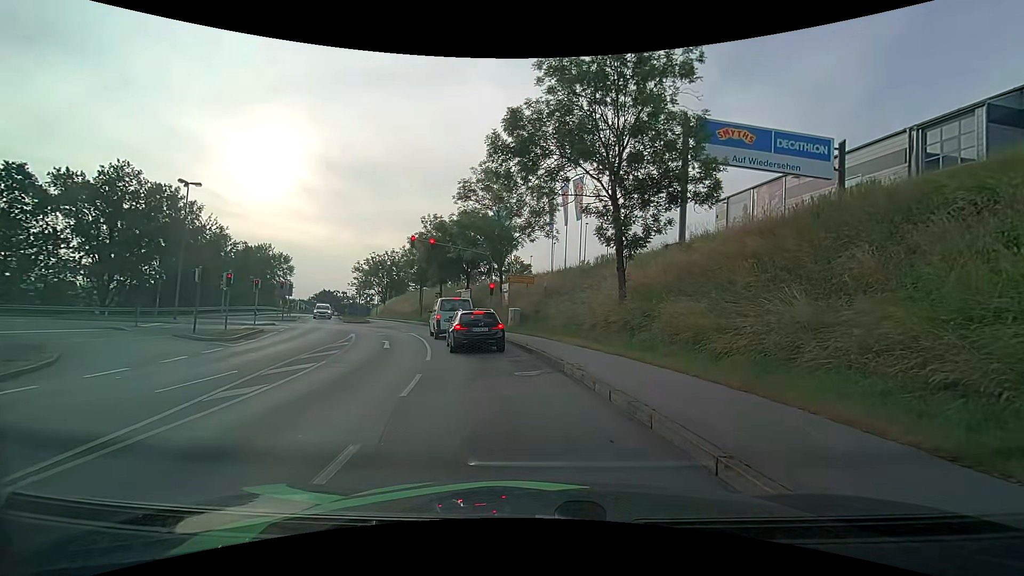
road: tertiary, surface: asphalt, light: Day
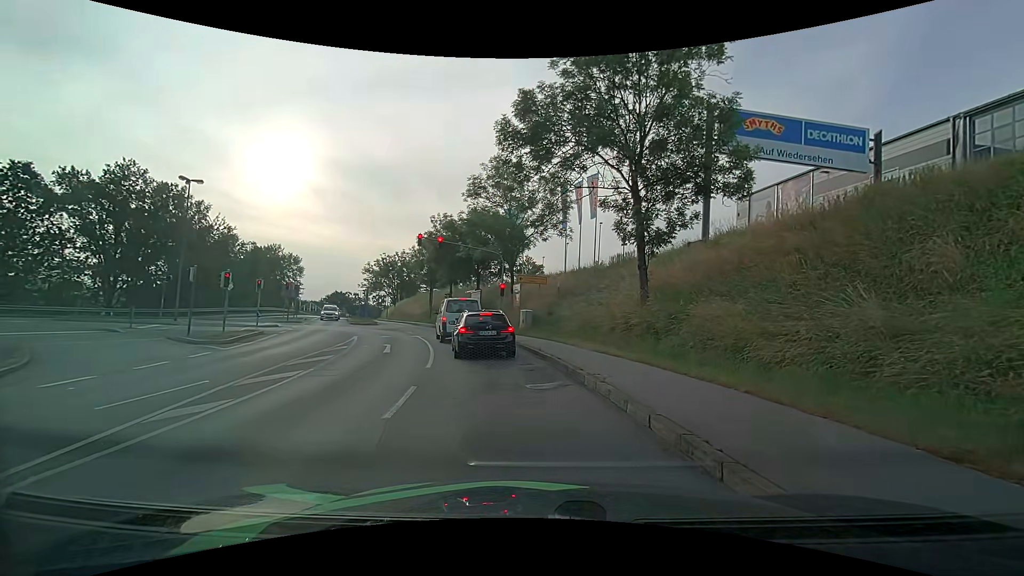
(0.0, +1.7) m; 0°
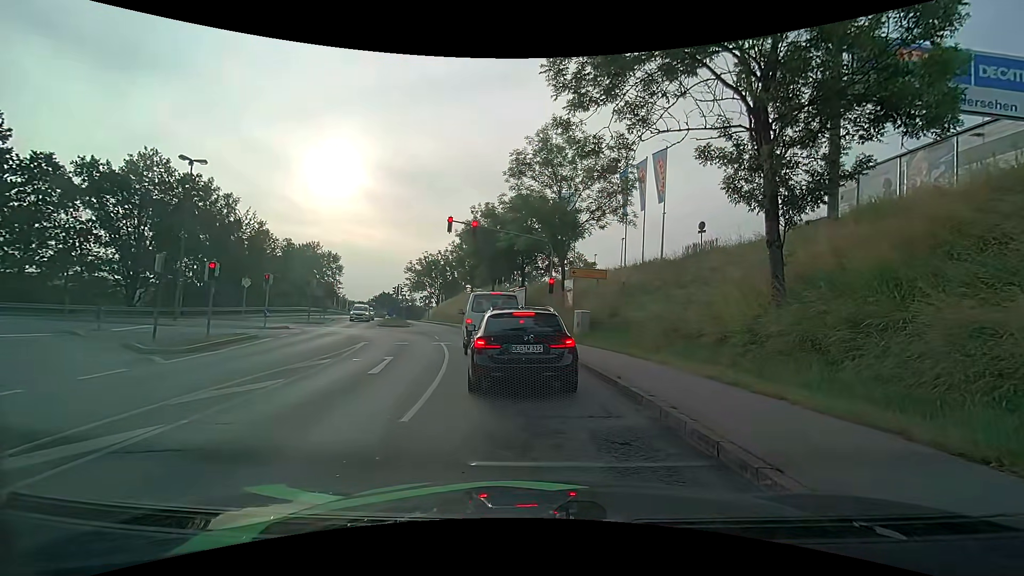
(-0.4, +6.4) m; -7°
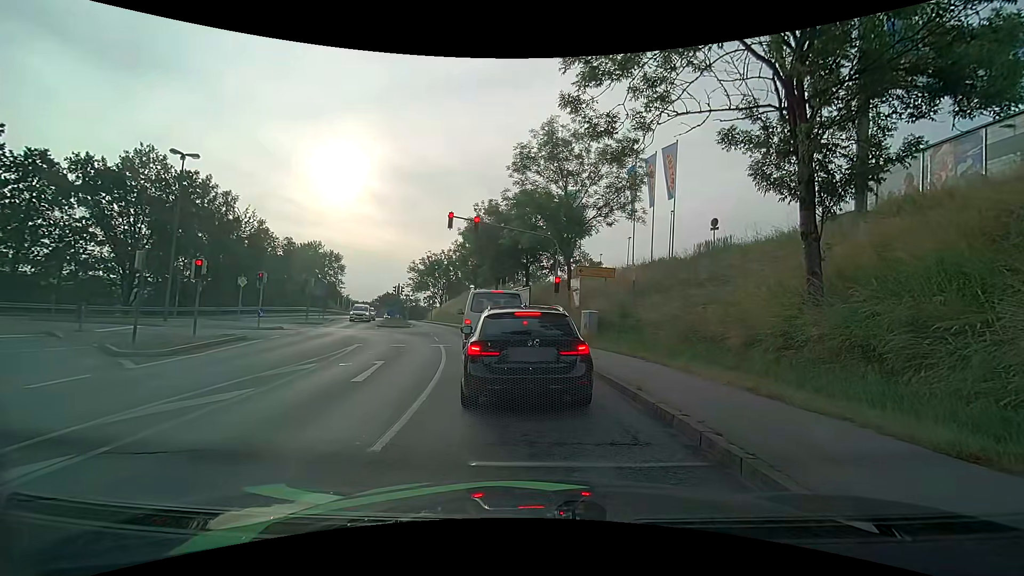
(0.0, +1.3) m; 0°
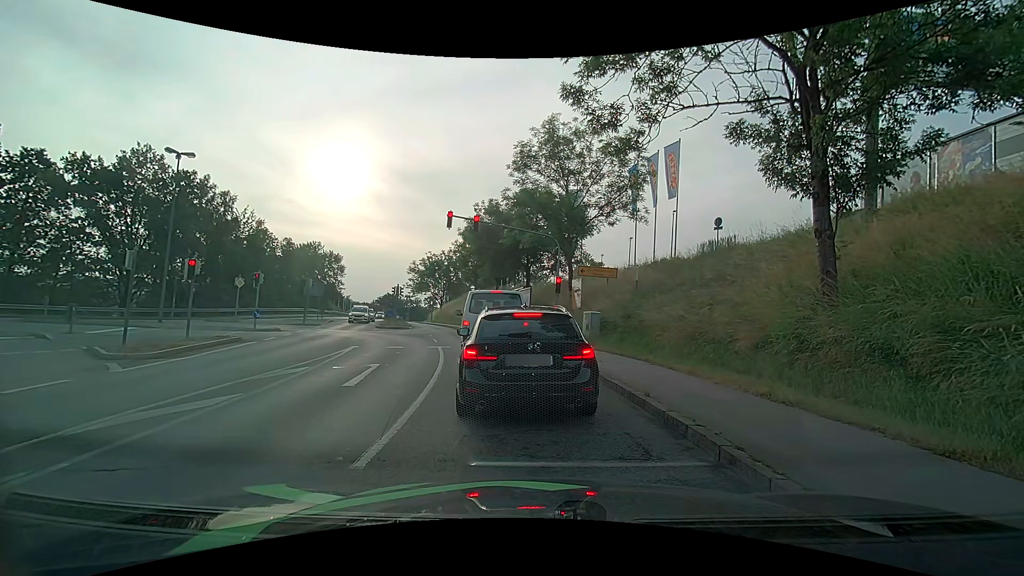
(0.0, +0.5) m; 0°
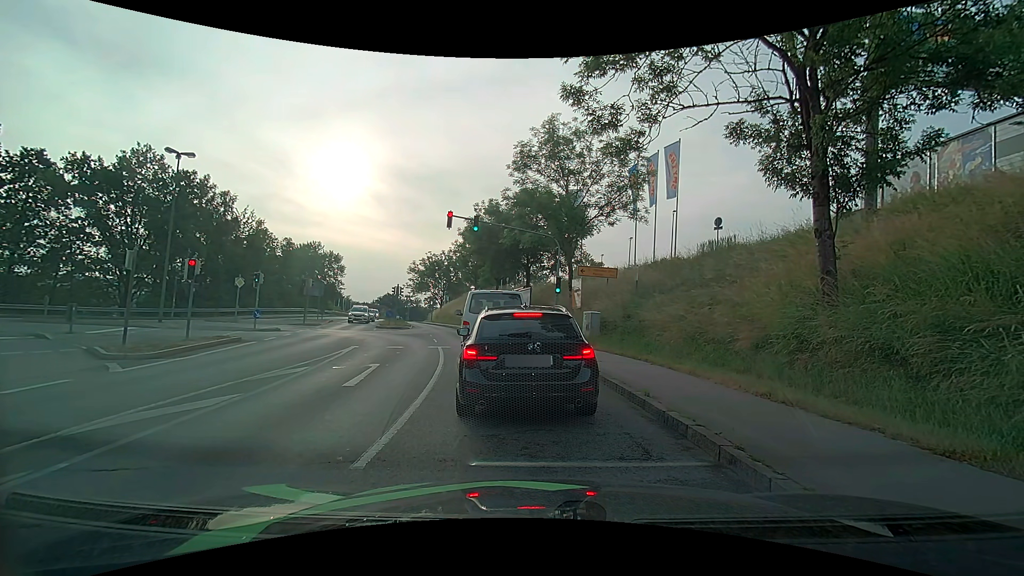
(0.0, 0.0) m; 0°
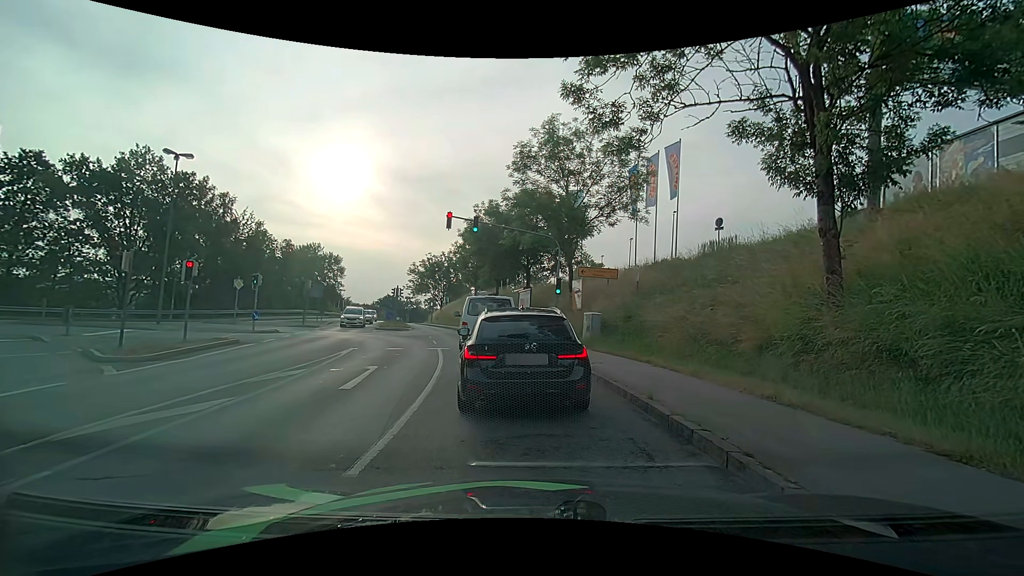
(0.0, +0.1) m; 0°
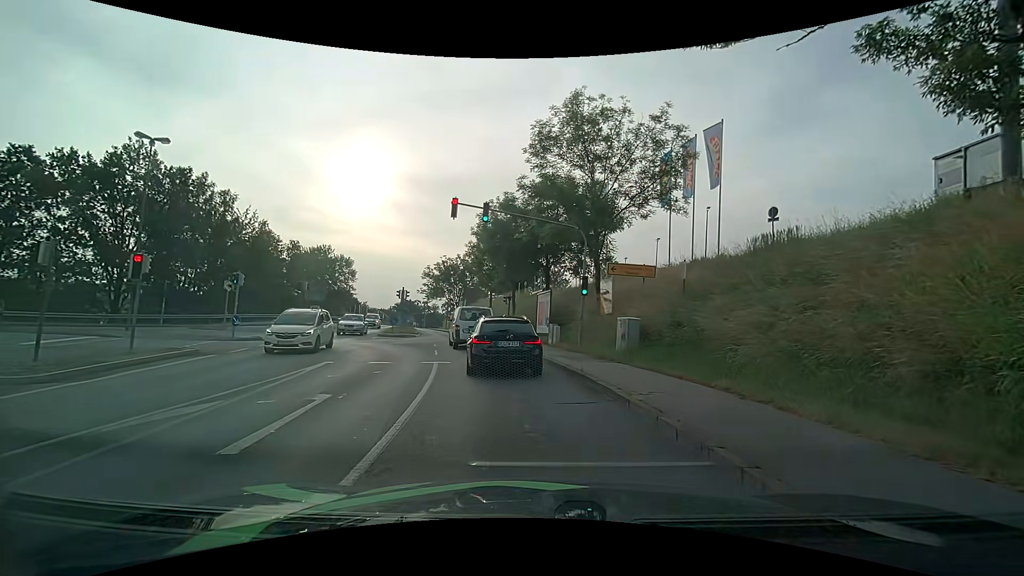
(-0.1, +4.6) m; -2°
(-1, +10) (-2, +20) (-4, +30) (-6, +39) (-9, +49) (-11, +59) (-14, +68) (-17, +78) (-20, +87) (-22, +97) m
